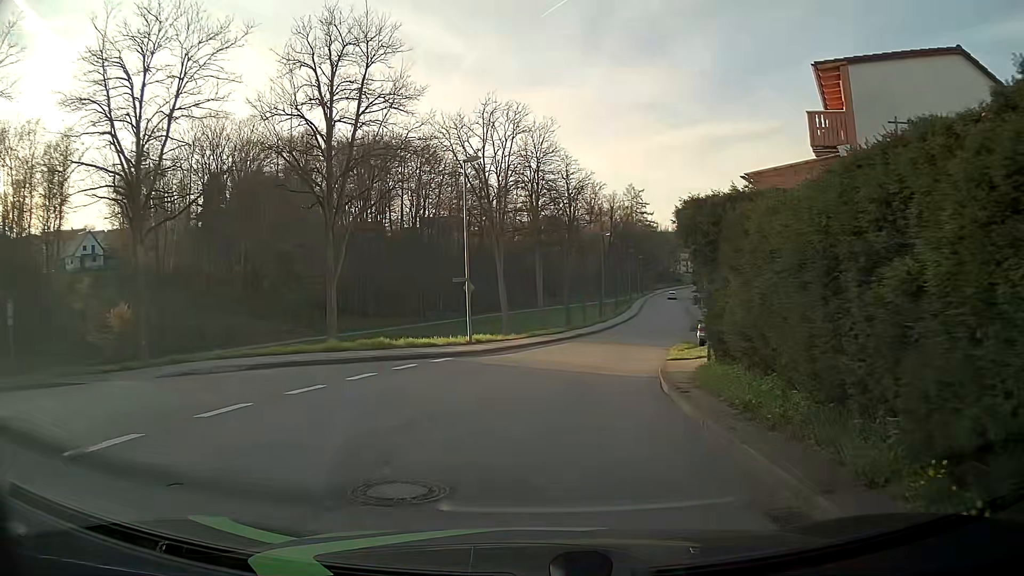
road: unclassified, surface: asphalt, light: Day
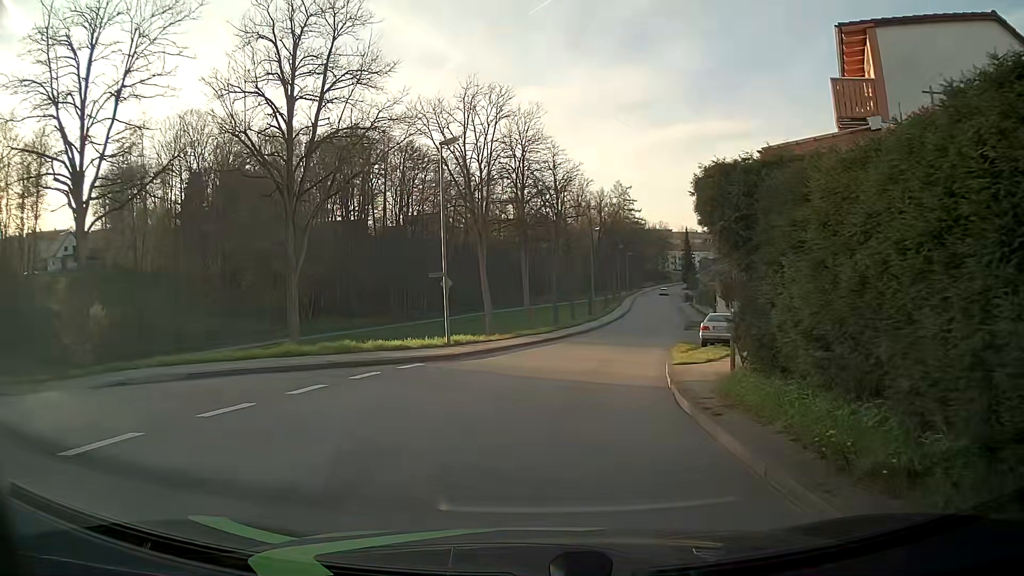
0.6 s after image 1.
(+0.1, +2.8) m; +2°
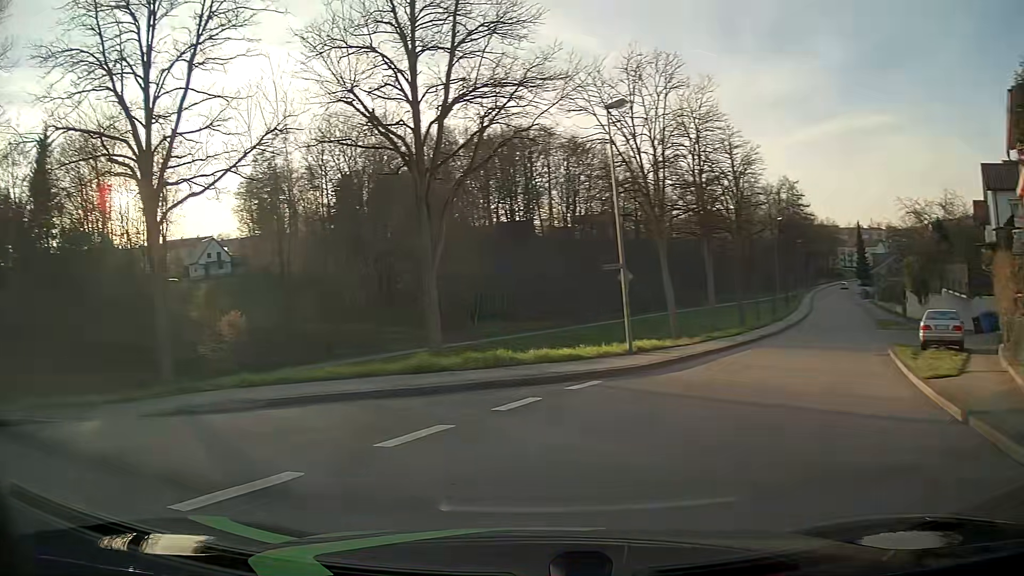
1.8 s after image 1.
(-0.4, +4.8) m; -15°
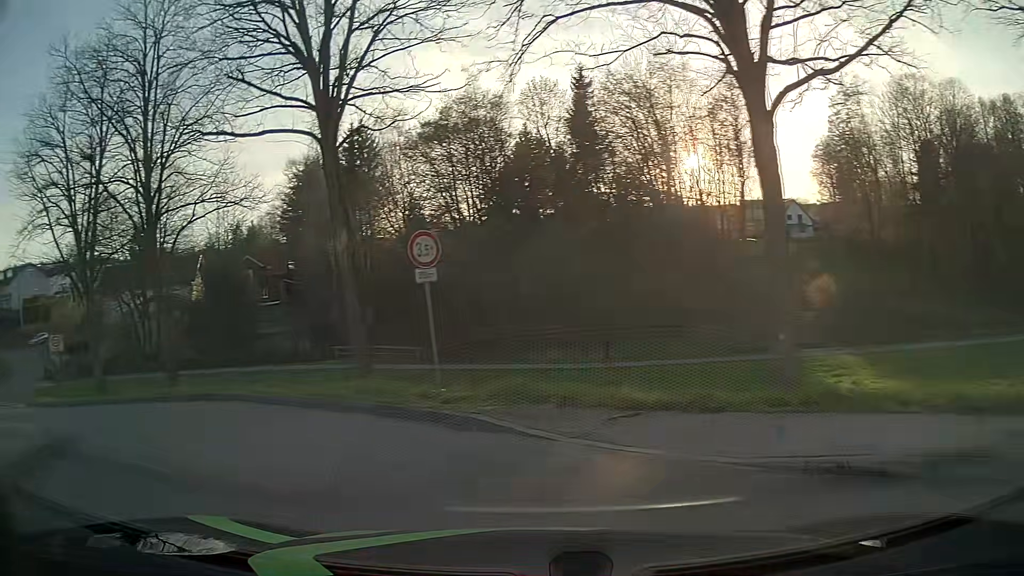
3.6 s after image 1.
(-3.3, +6.8) m; -50°
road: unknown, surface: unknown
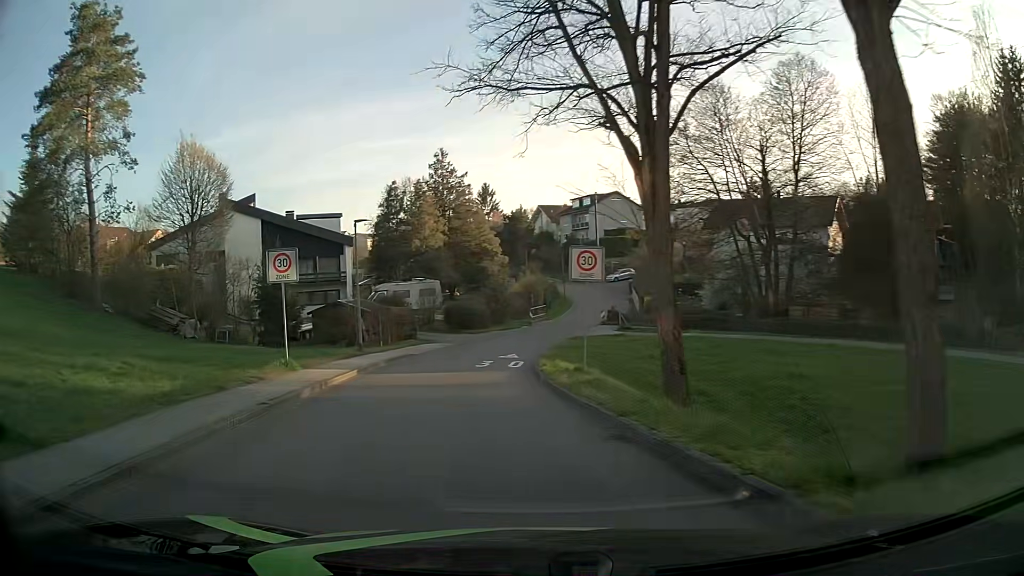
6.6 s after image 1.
(-8.5, +14.9) m; -52°
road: residential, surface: asphalt
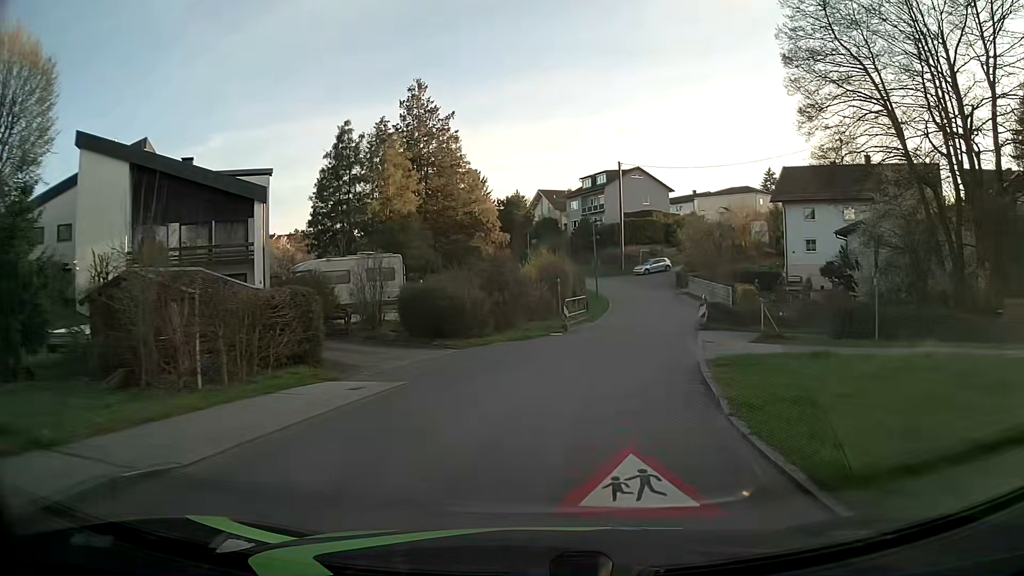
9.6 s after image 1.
(-1.9, +21.8) m; +1°
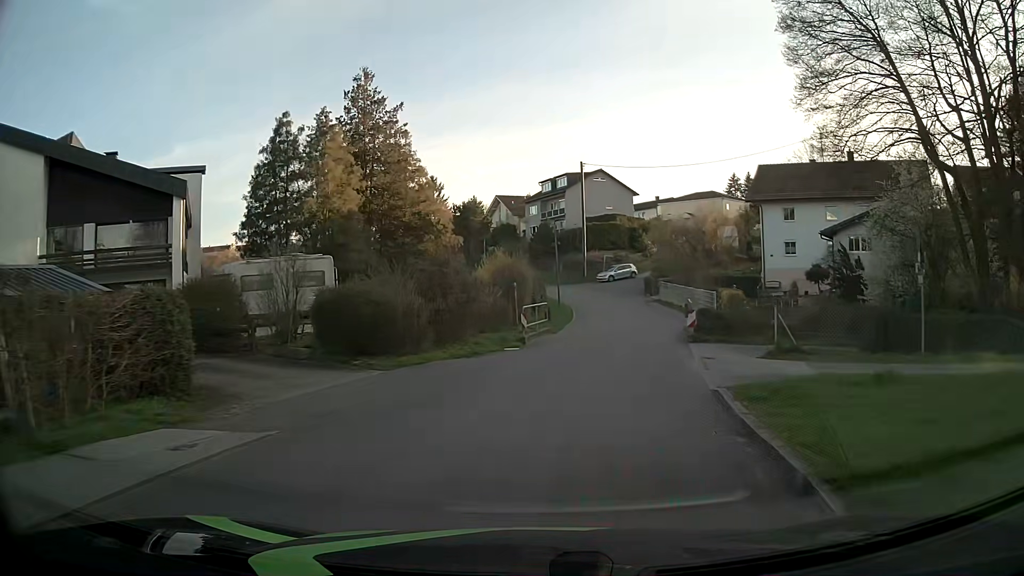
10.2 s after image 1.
(+0.1, +4.5) m; +3°
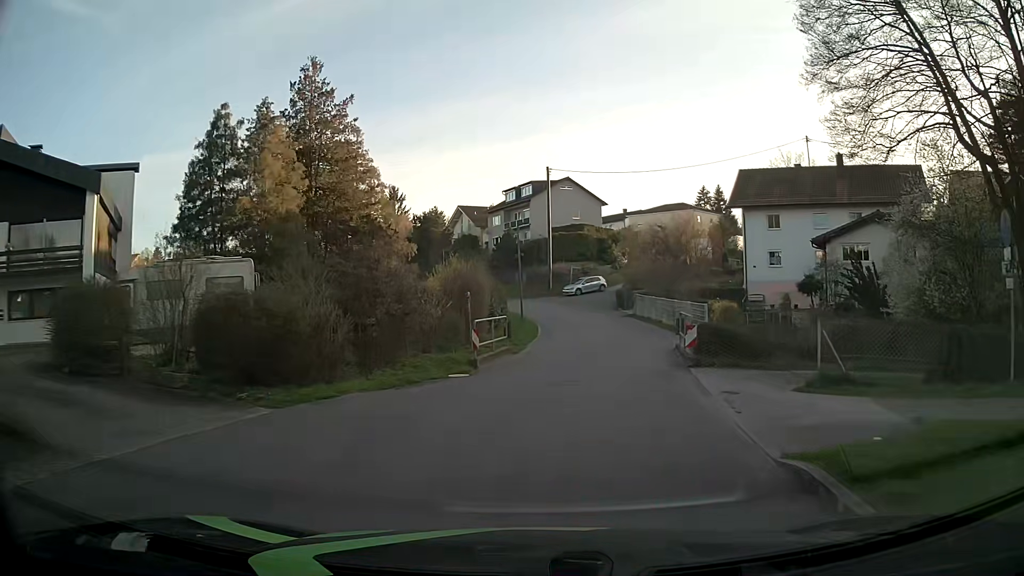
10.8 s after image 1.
(+0.1, +4.5) m; +3°
